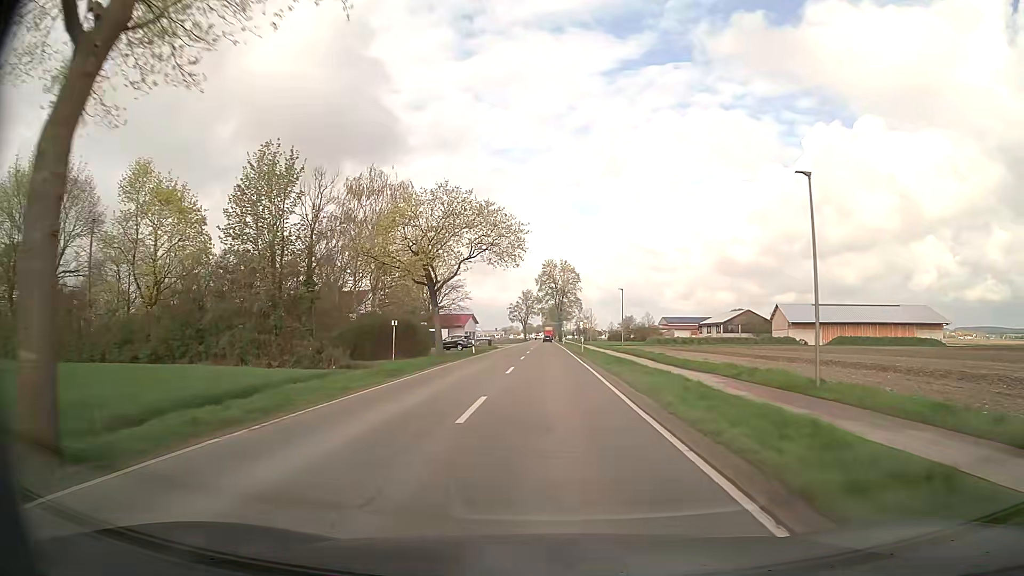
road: secondary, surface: asphalt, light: Day
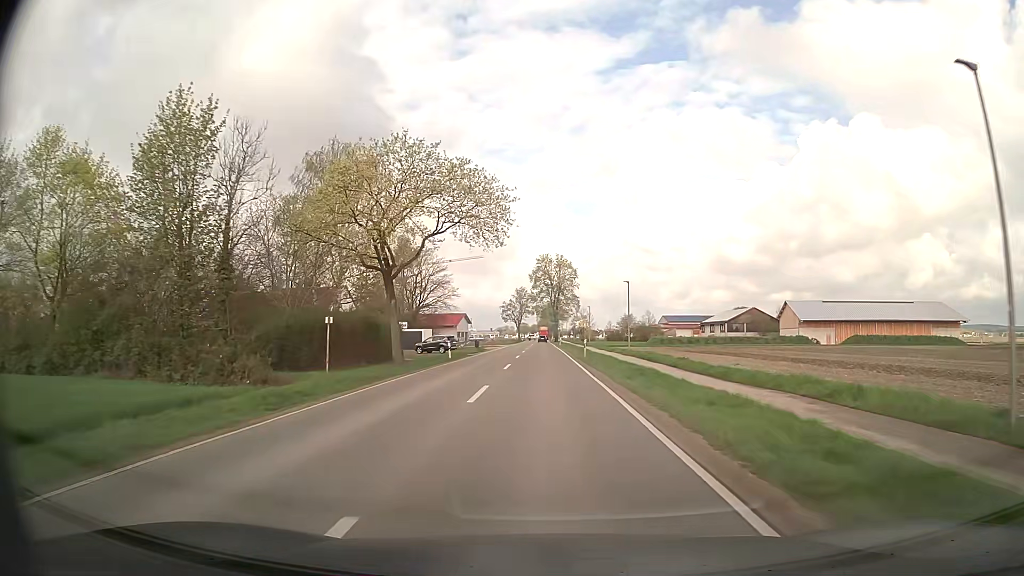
(+0.1, +9.2) m; +1°
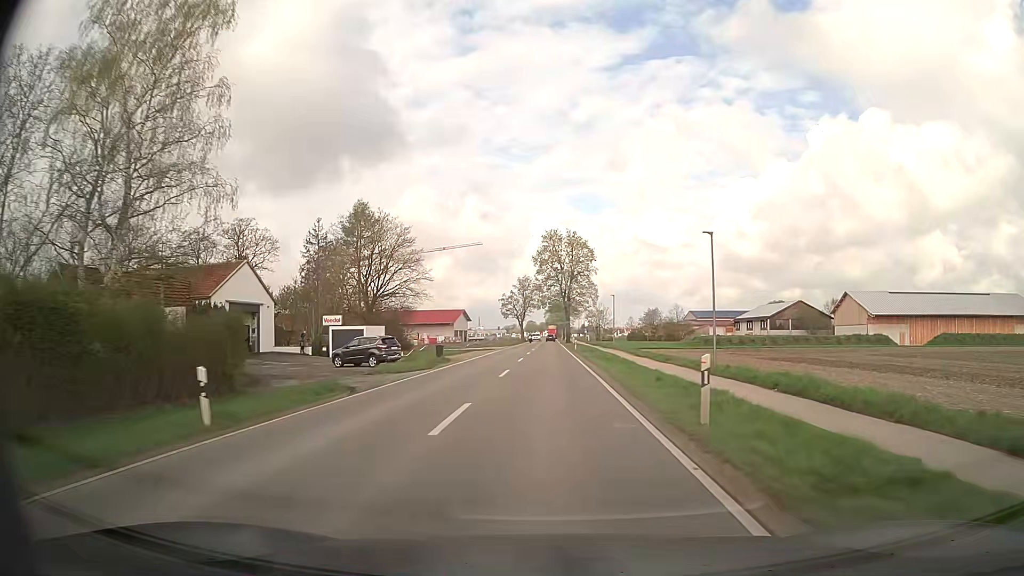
(-0.2, +28.2) m; -1°
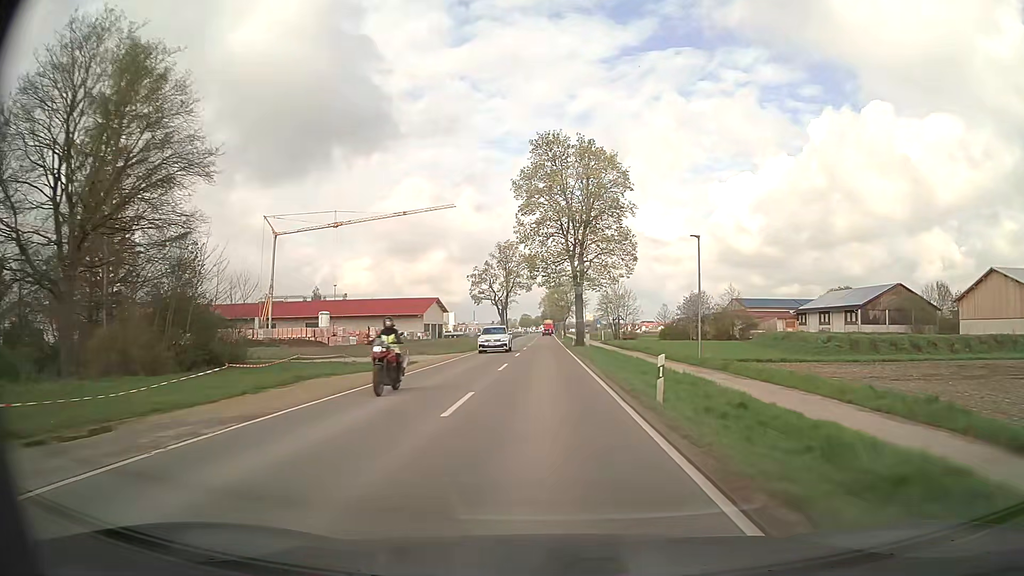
(0.0, +46.5) m; 0°
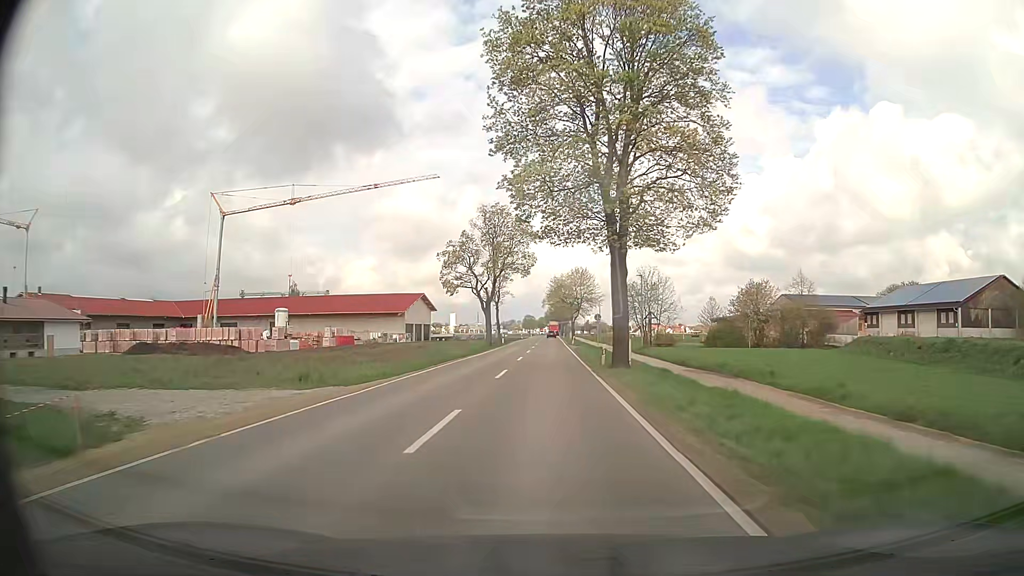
(-0.1, +26.9) m; -1°
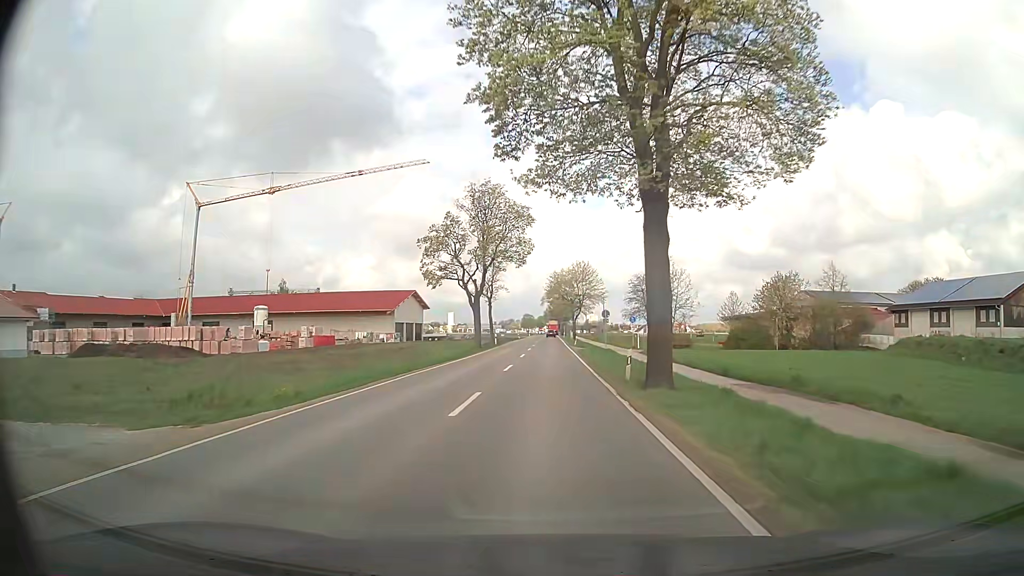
(0.0, +8.9) m; 0°
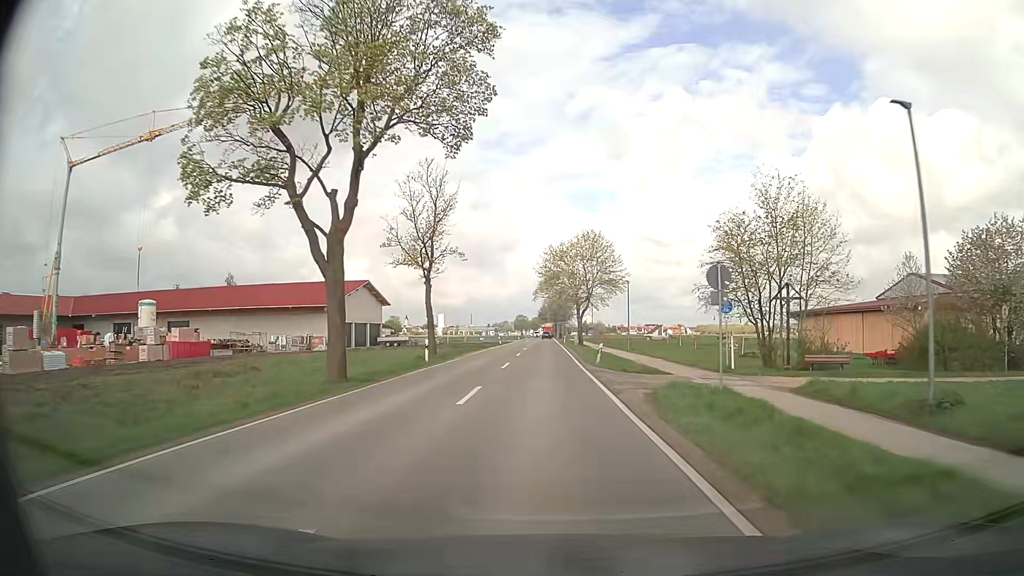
(+0.1, +34.3) m; 0°
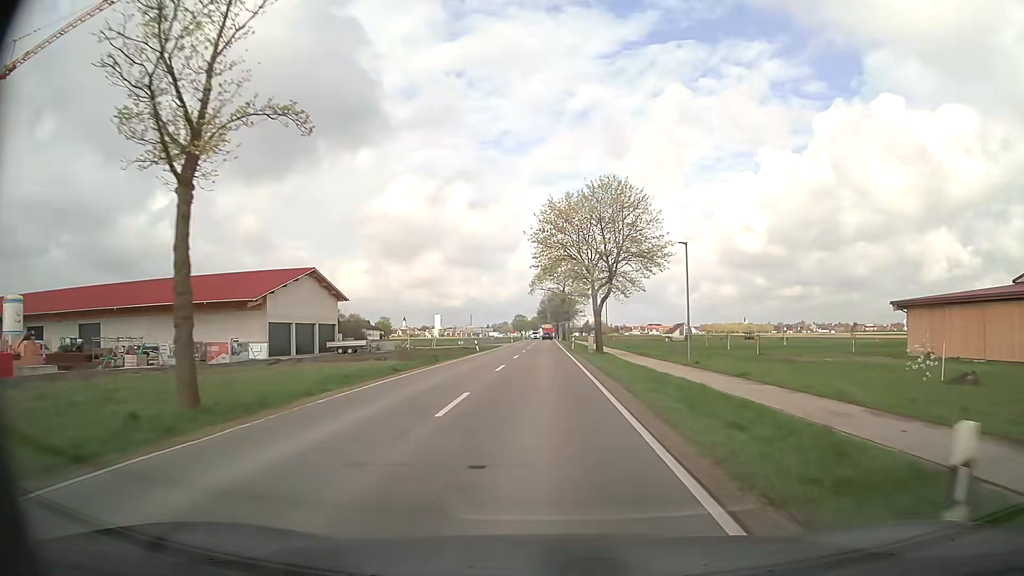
(+0.1, +26.1) m; 0°
(0, +10) (0, +20) (0, +30) (0, +40) (0, +50) (0, +60) (0, +70) (0, +80) (0, +90) (0, +100) m
